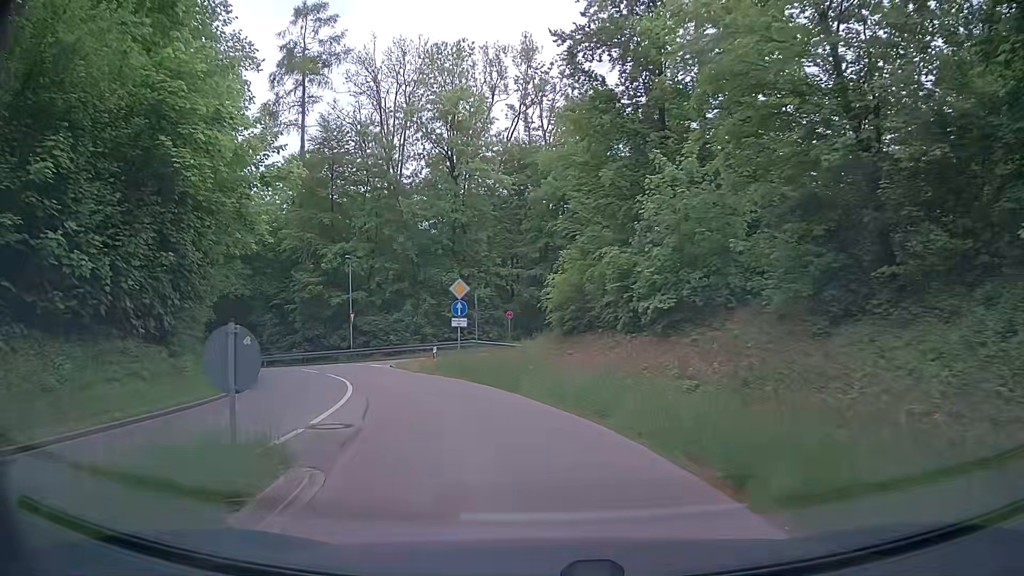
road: tertiary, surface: asphalt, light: Day
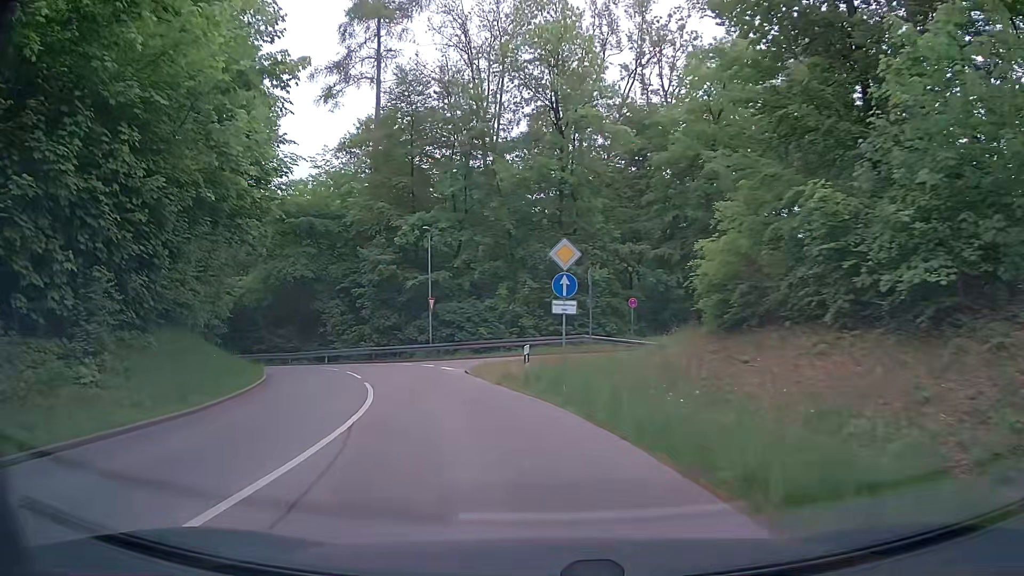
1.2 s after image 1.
(-0.6, +9.5) m; -8°
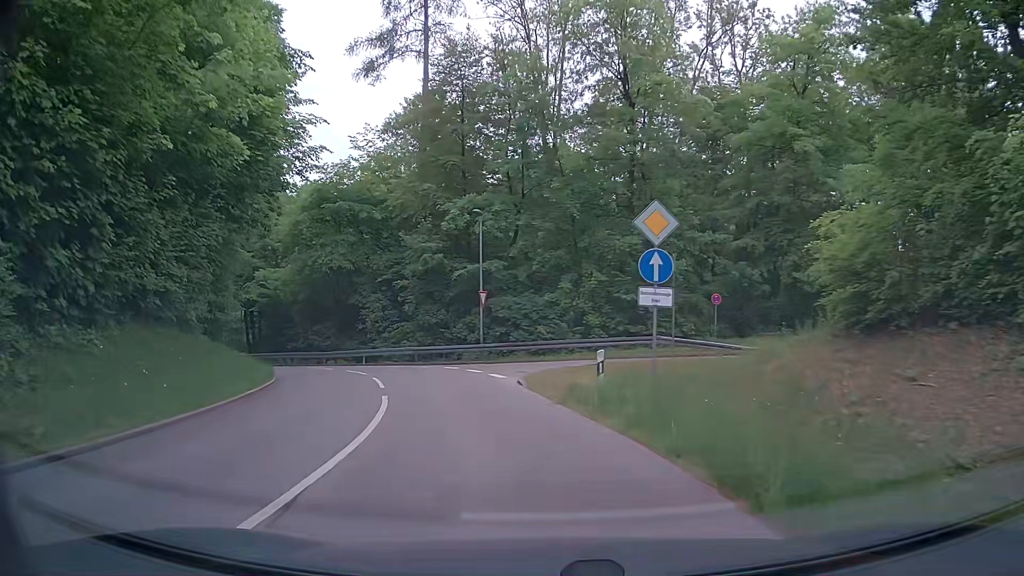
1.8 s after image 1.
(-0.3, +4.8) m; -7°
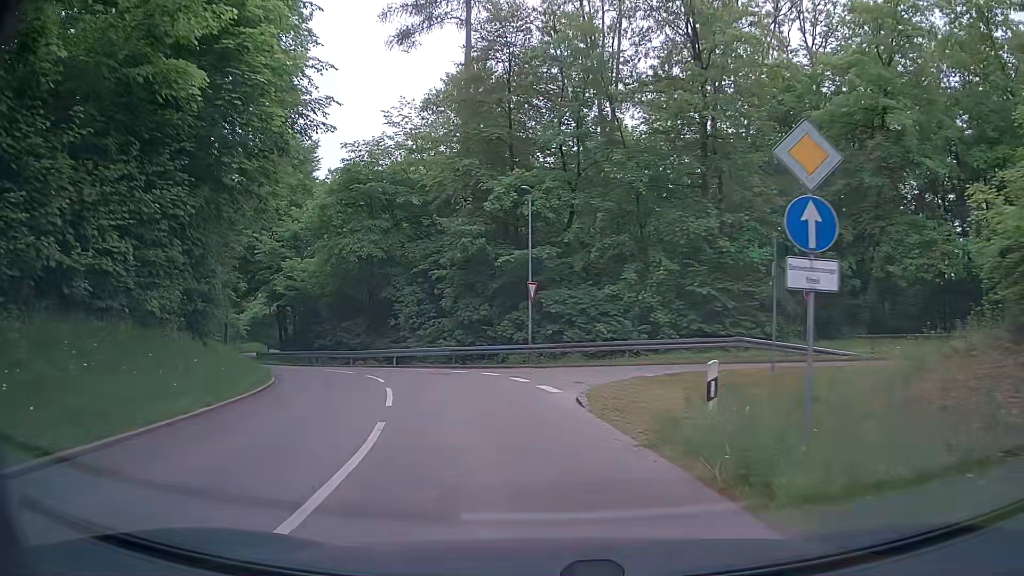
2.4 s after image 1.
(-0.1, +4.8) m; -4°
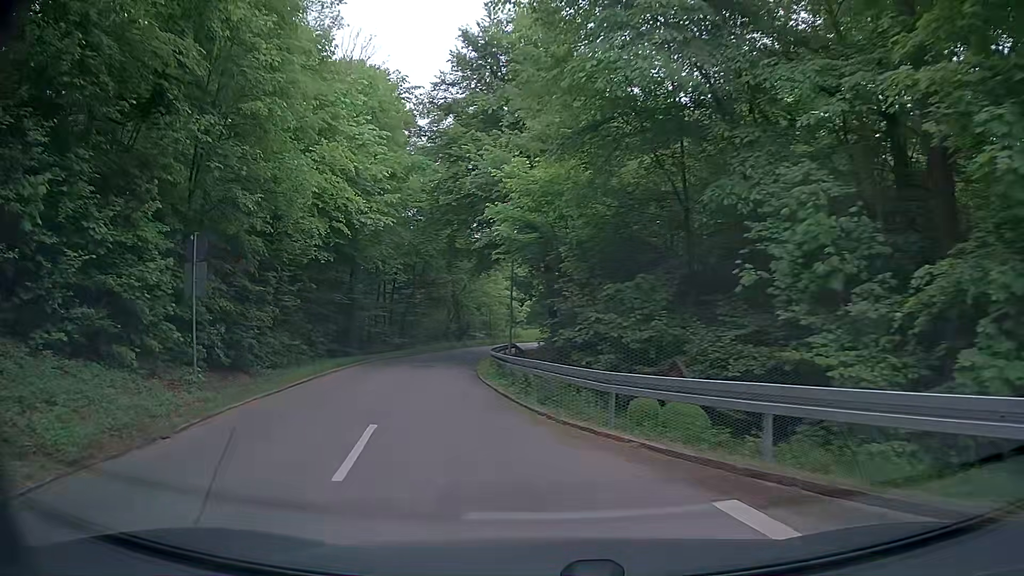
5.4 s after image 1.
(-4.7, +24.3) m; -26°
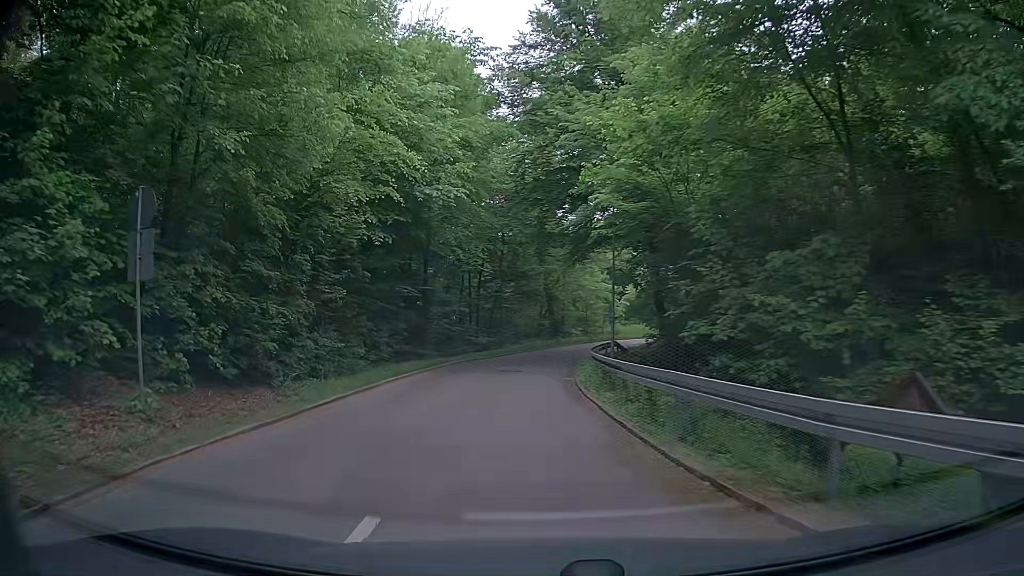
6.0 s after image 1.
(-0.4, +5.2) m; -7°
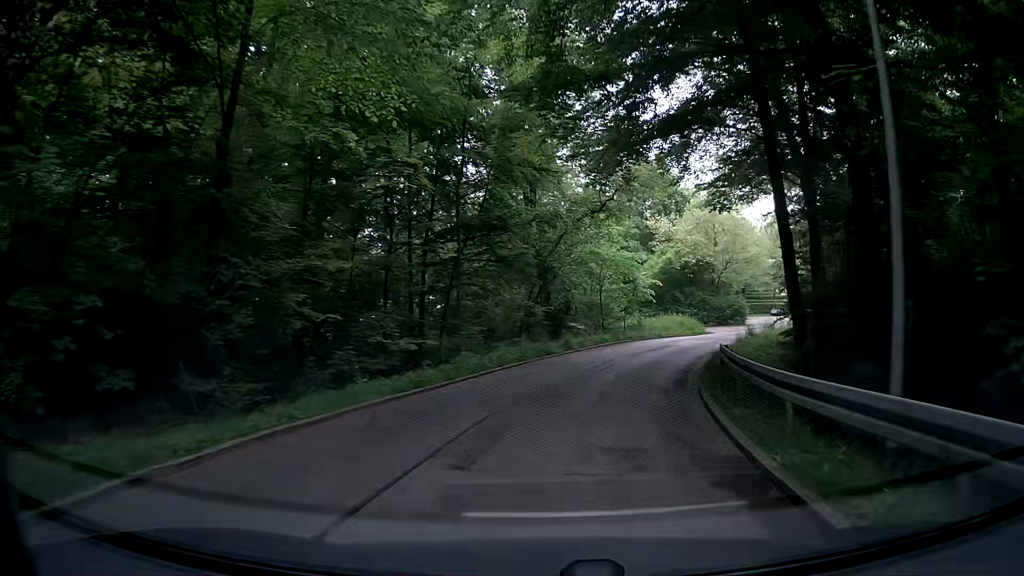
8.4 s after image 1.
(-1.5, +22.0) m; -1°
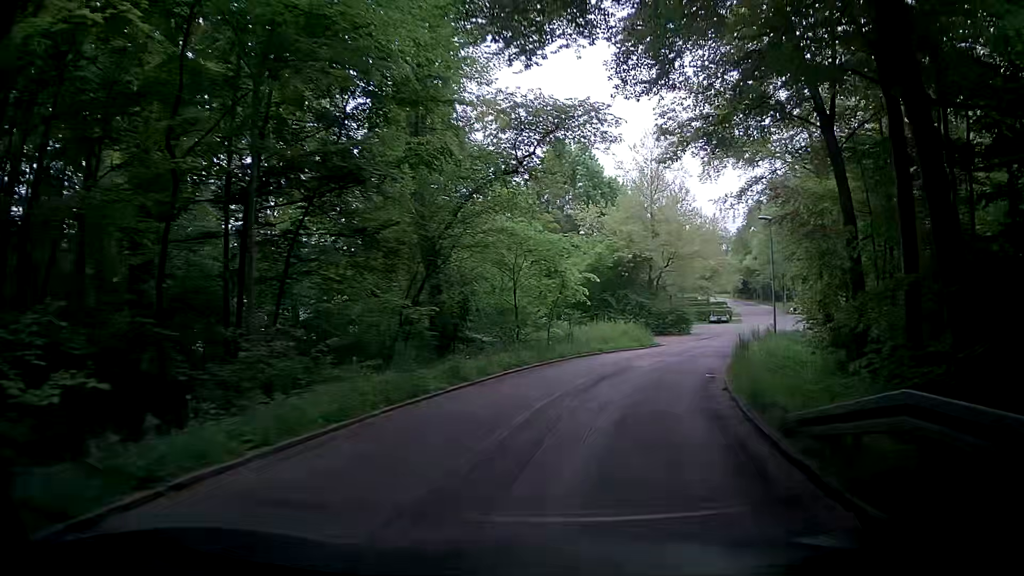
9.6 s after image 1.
(+0.6, +11.3) m; +9°
(0, +10) (+2, +20) (+6, +29) (+9, +38) (+14, +47) (+18, +57) (+22, +66) (+25, +75) (+28, +85) (+30, +95) m
